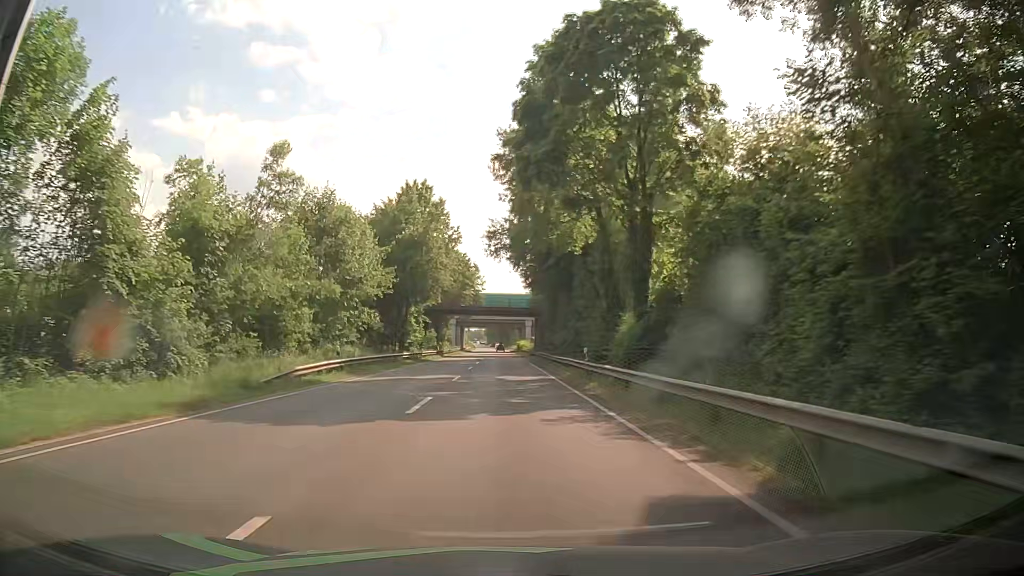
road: primary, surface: asphalt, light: Day
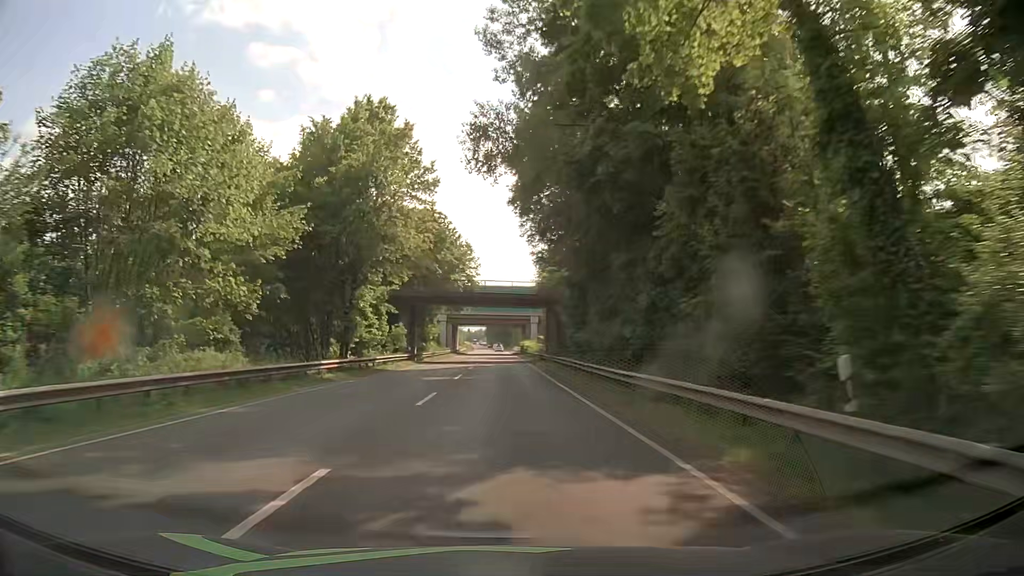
(0.0, +22.1) m; 0°
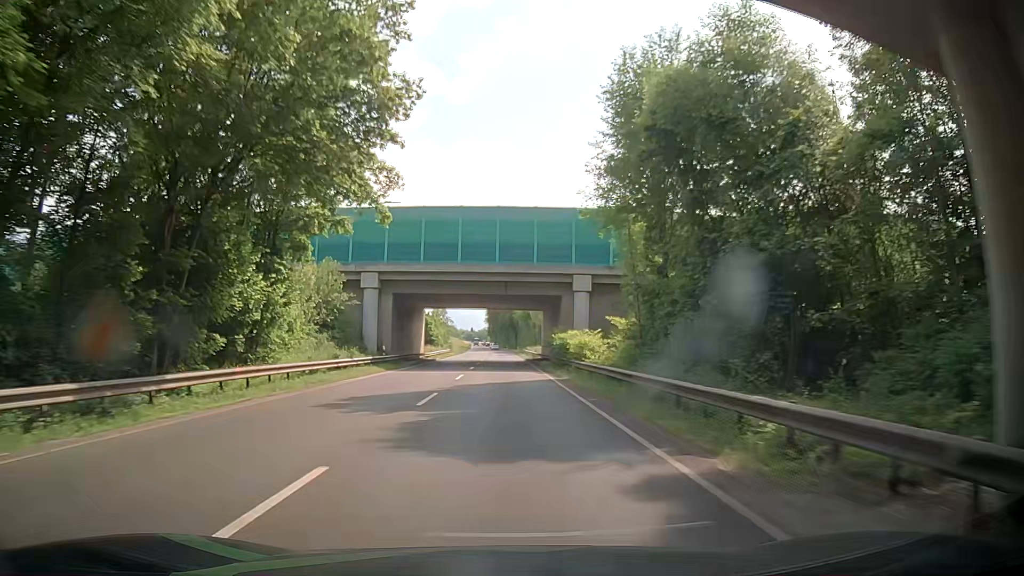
(-0.4, +60.3) m; 0°
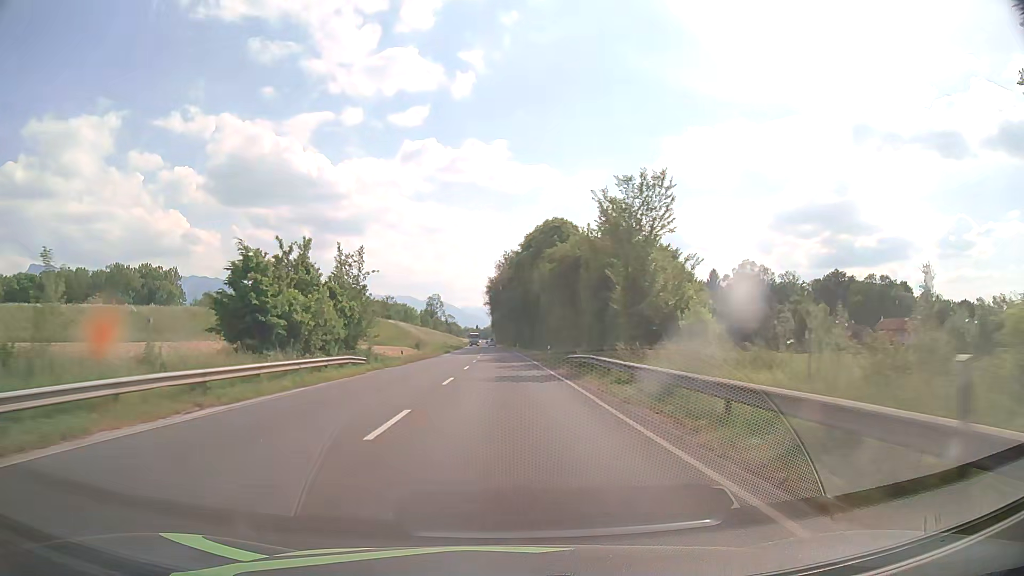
(-1.0, +66.5) m; -1°
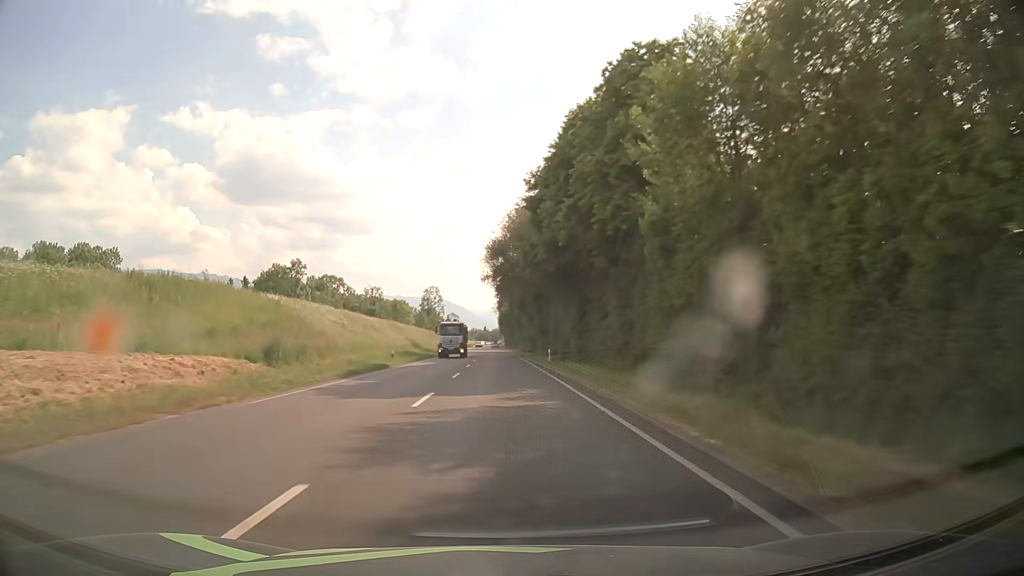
(-0.3, +55.1) m; -1°
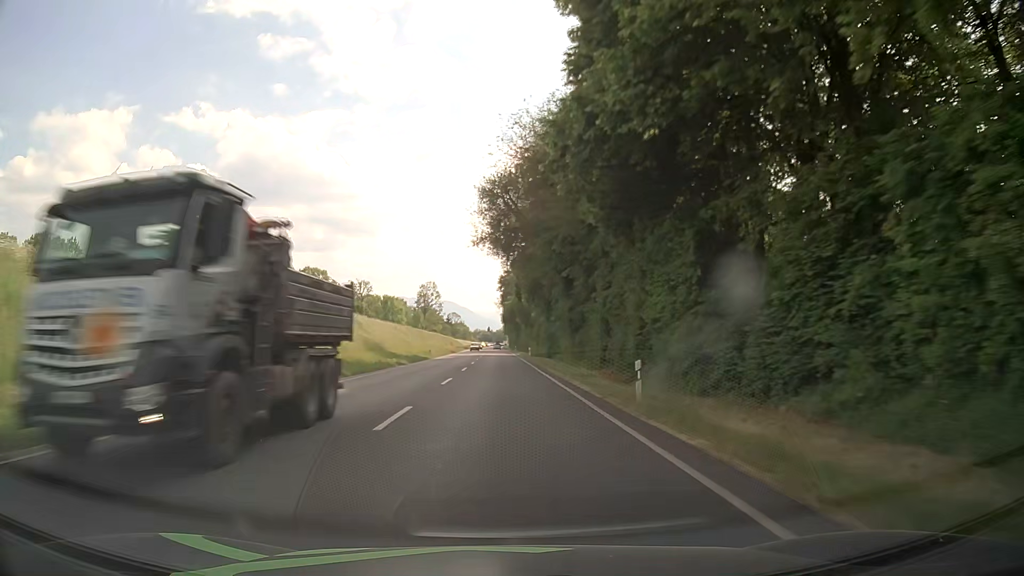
(-0.1, +27.9) m; -1°
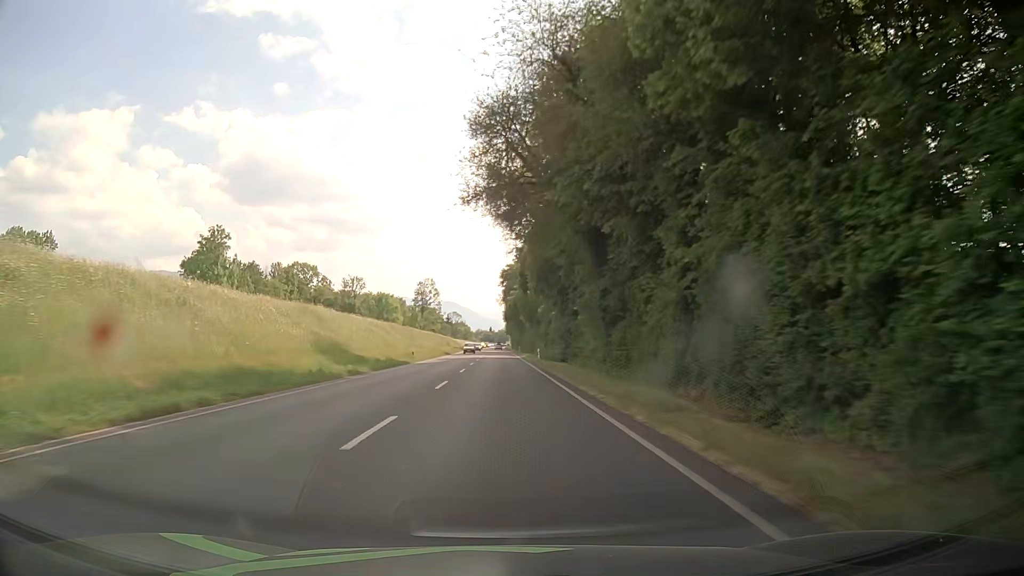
(0.0, +14.0) m; 0°
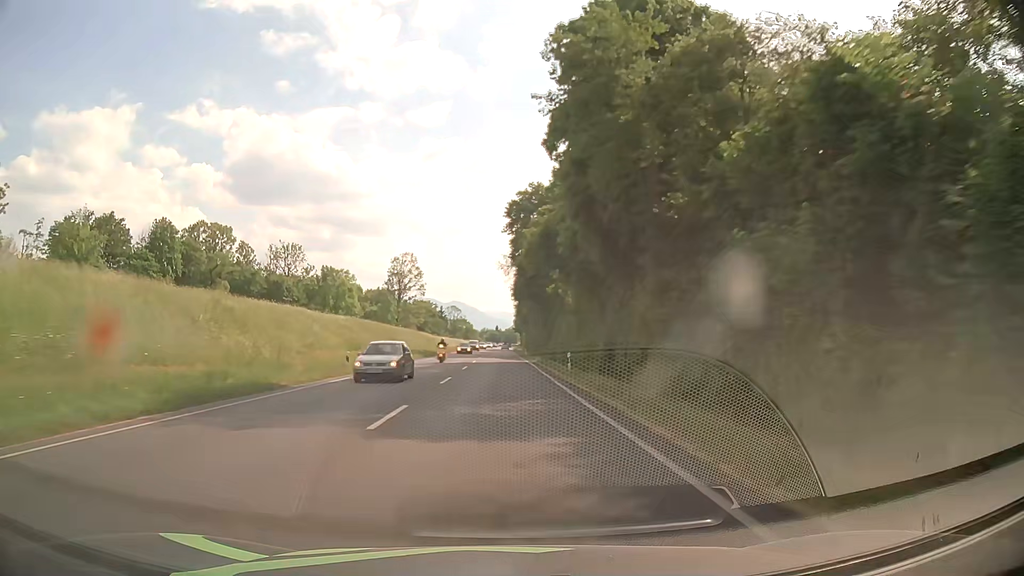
(-0.4, +70.3) m; -1°
(0, +10) (0, +20) (0, +30) (0, +40) (0, +50) (0, +60) (0, +70) (0, +80) (0, +90) (0, +100) m
